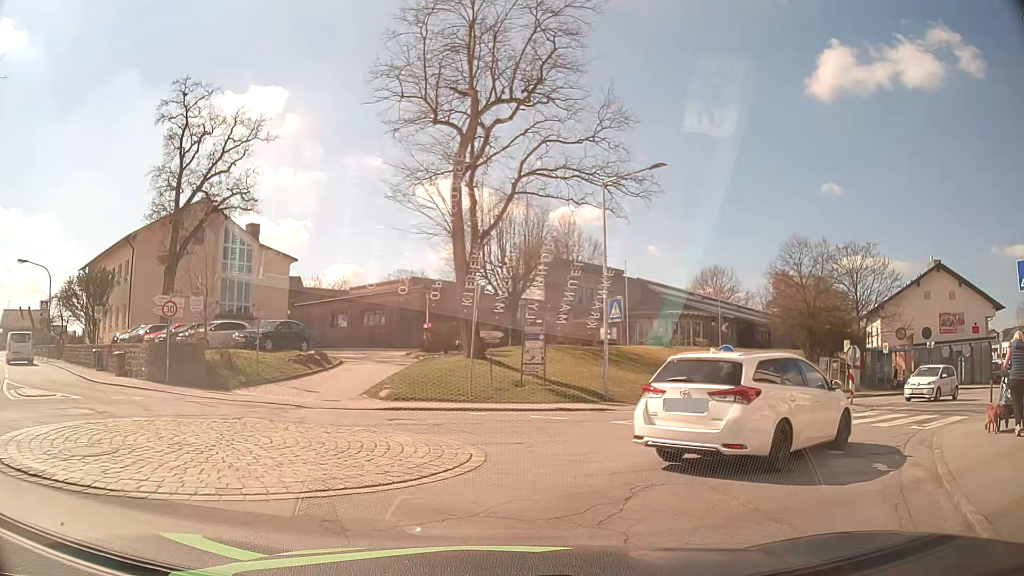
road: tertiary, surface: asphalt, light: Day
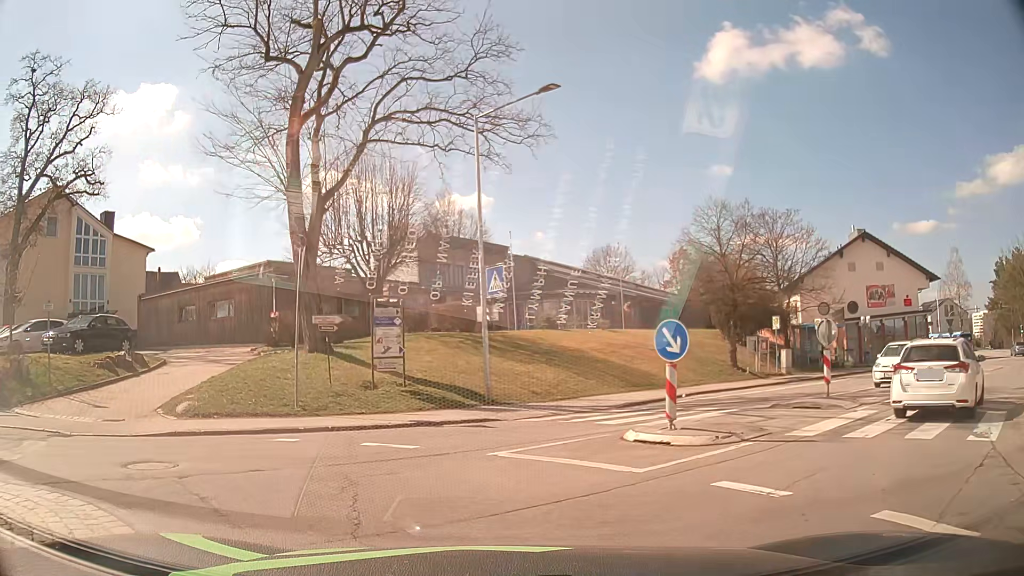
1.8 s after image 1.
(+0.7, +6.1) m; +7°
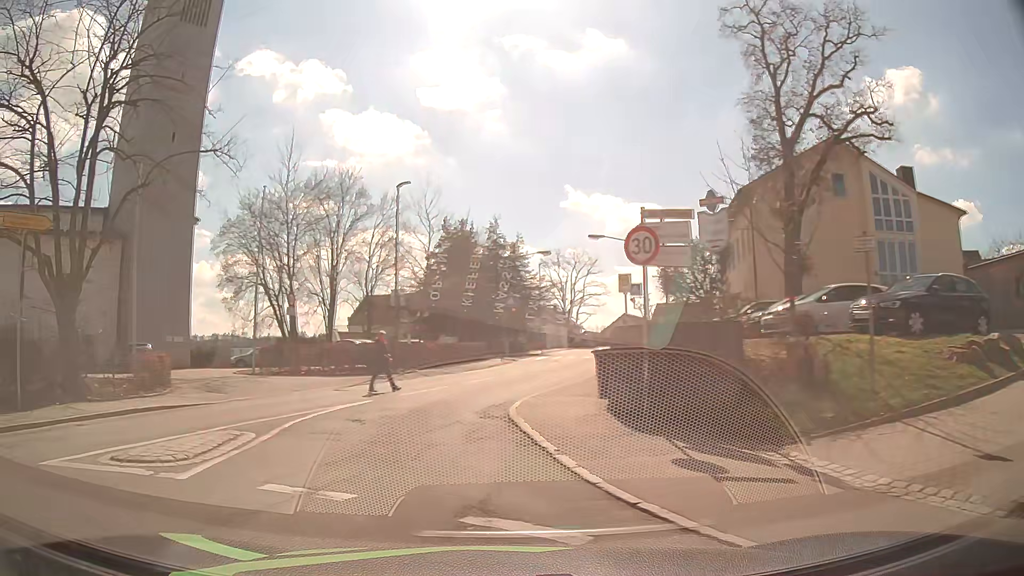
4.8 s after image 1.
(-4.5, +8.4) m; -69°
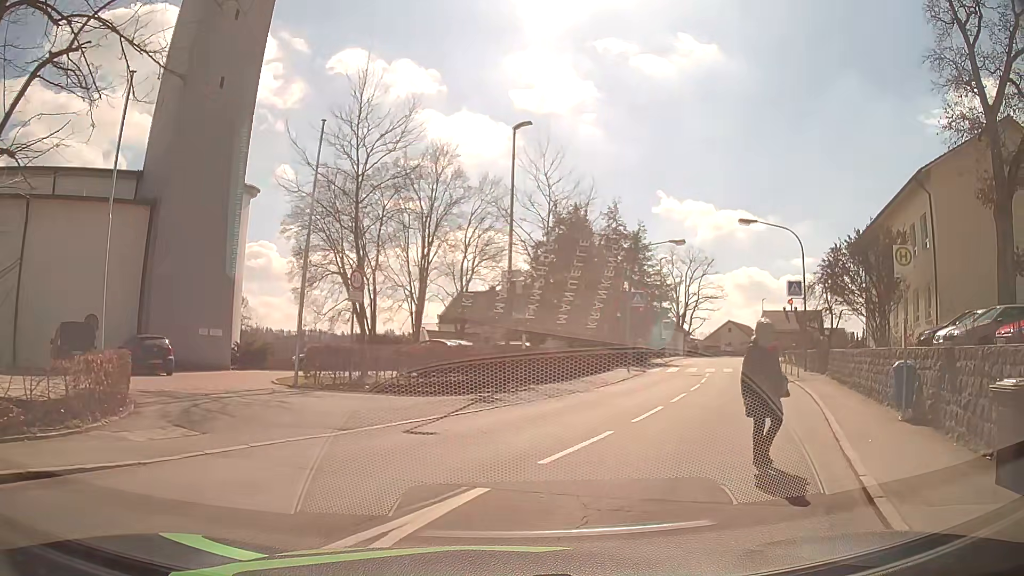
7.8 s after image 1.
(-1.7, +8.5) m; -8°
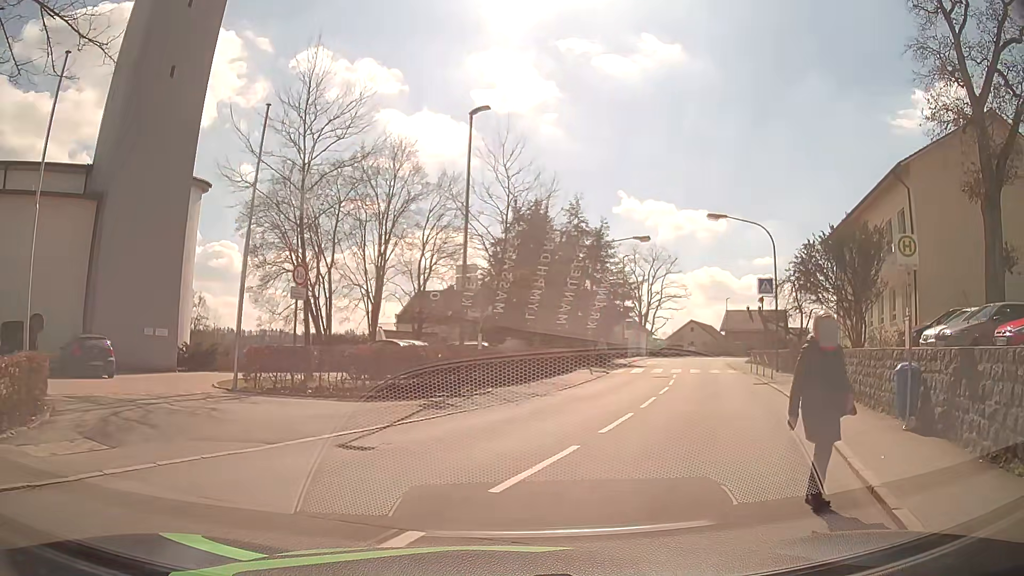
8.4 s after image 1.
(0.0, +1.4) m; +3°
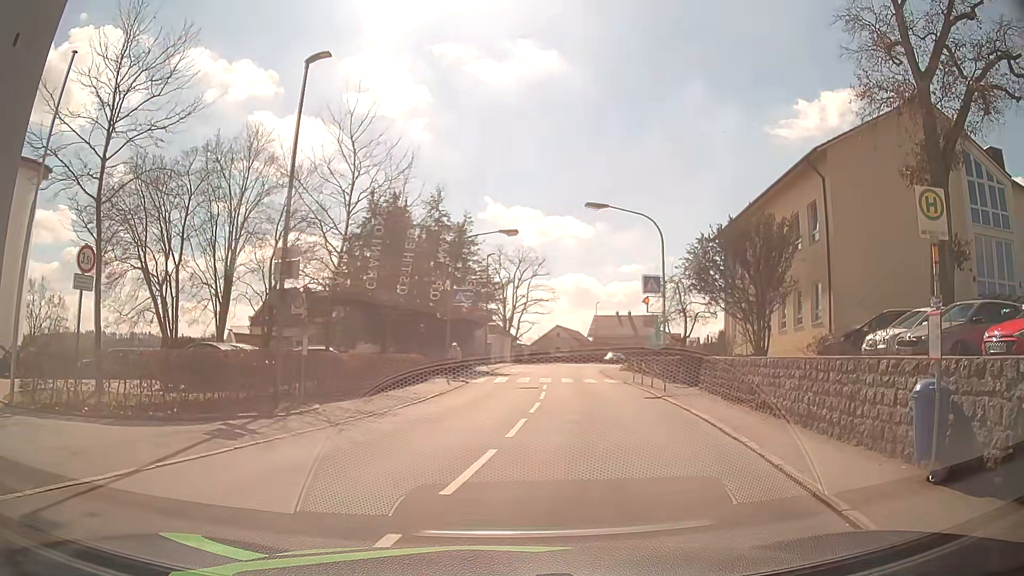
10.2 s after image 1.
(+0.5, +4.2) m; +13°
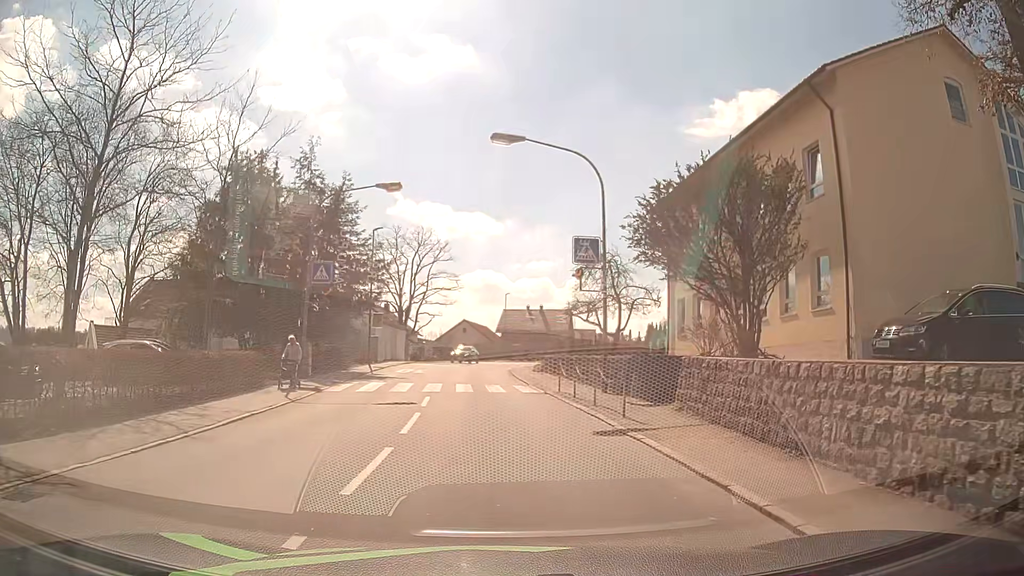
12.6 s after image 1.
(+1.0, +9.4) m; +9°
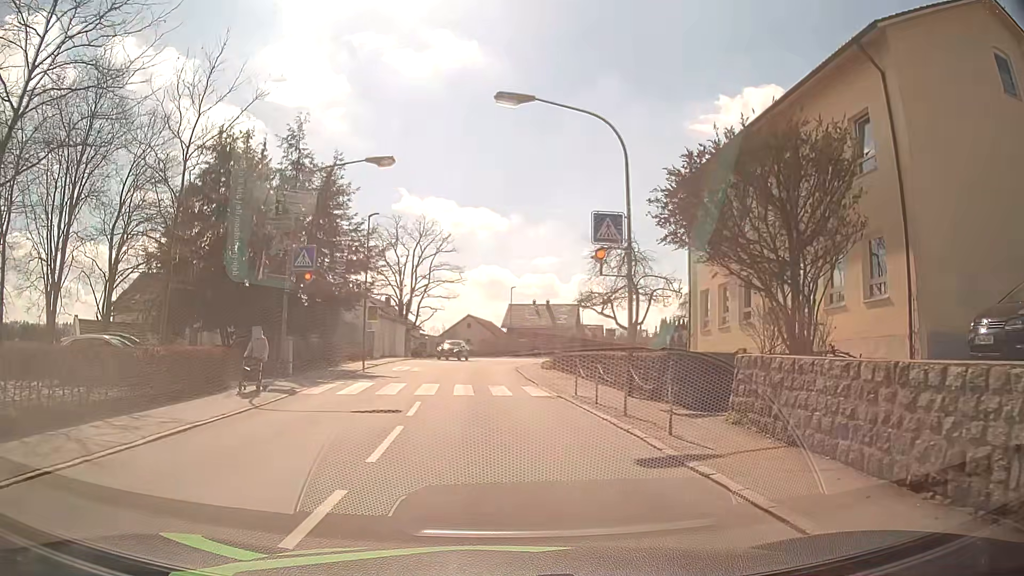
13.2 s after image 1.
(-0.1, +3.2) m; -2°
(0, +10) (-1, +20) (-1, +30) (-1, +40) (0, +50) (+1, +60) (+3, +70) (+7, +79) (+10, +88) (+14, +98) m
